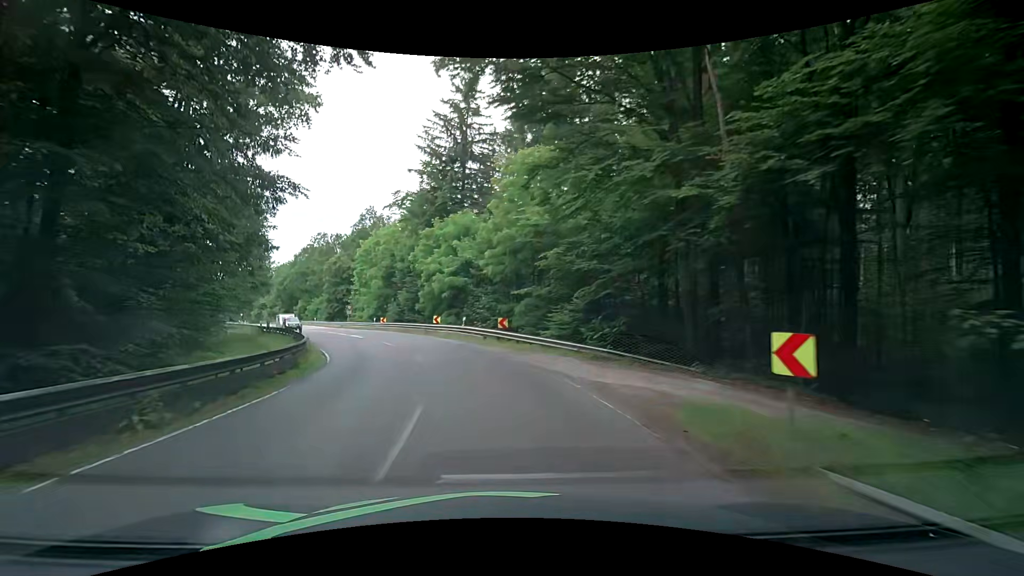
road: secondary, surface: asphalt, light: Day
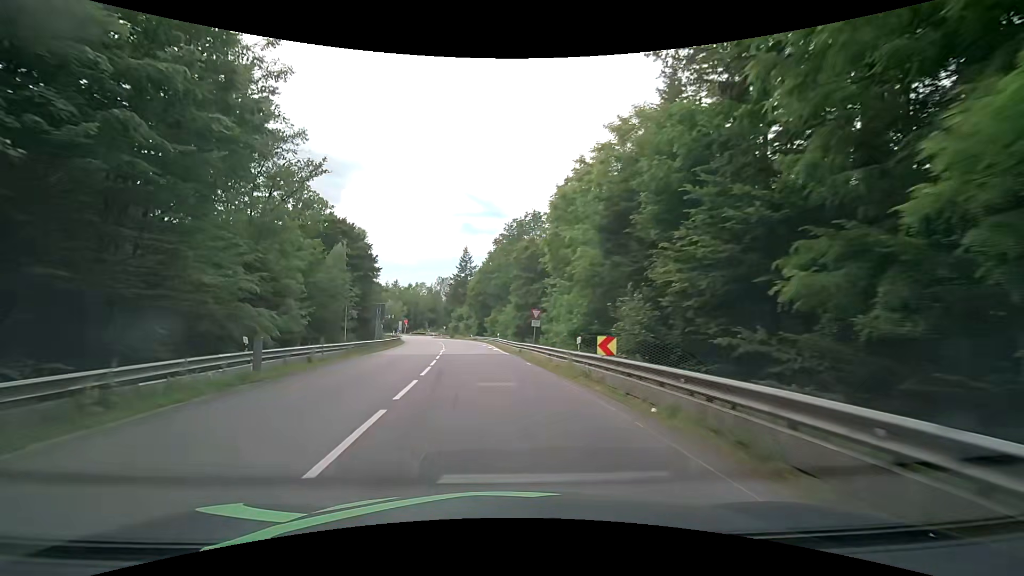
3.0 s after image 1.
(-8.6, +37.8) m; -25°
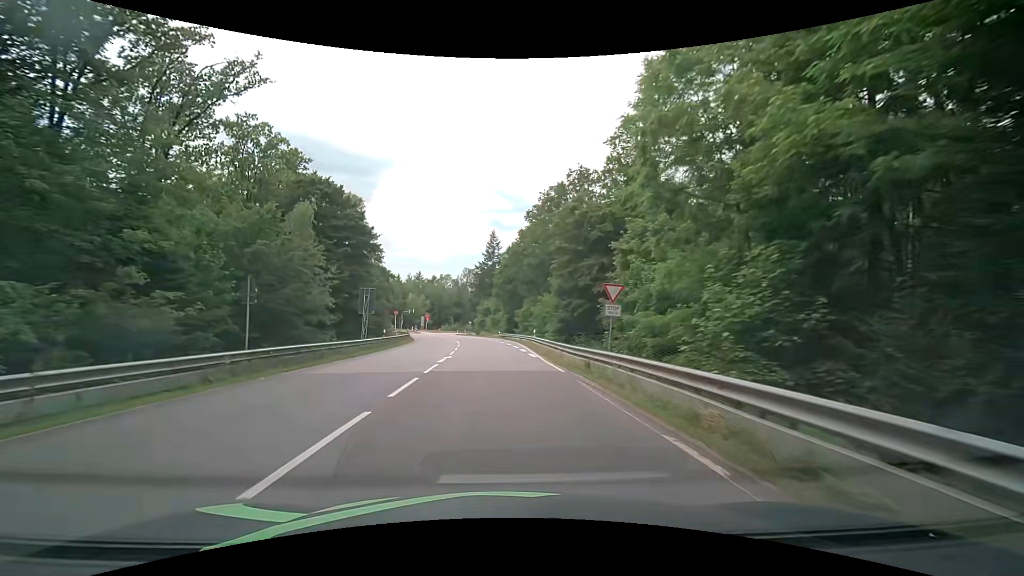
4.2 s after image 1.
(-0.7, +17.1) m; -5°
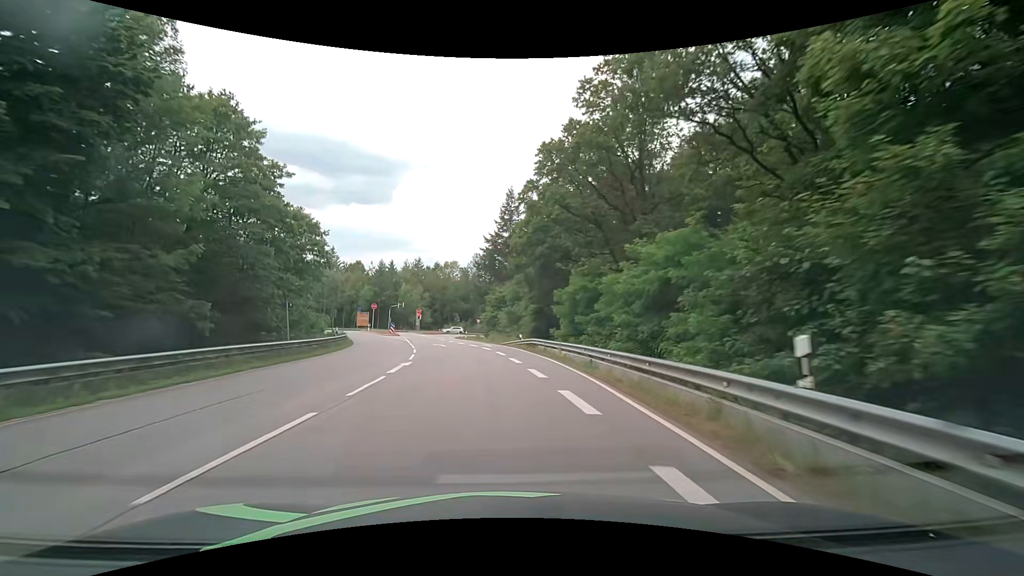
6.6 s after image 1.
(+0.3, +35.8) m; 0°
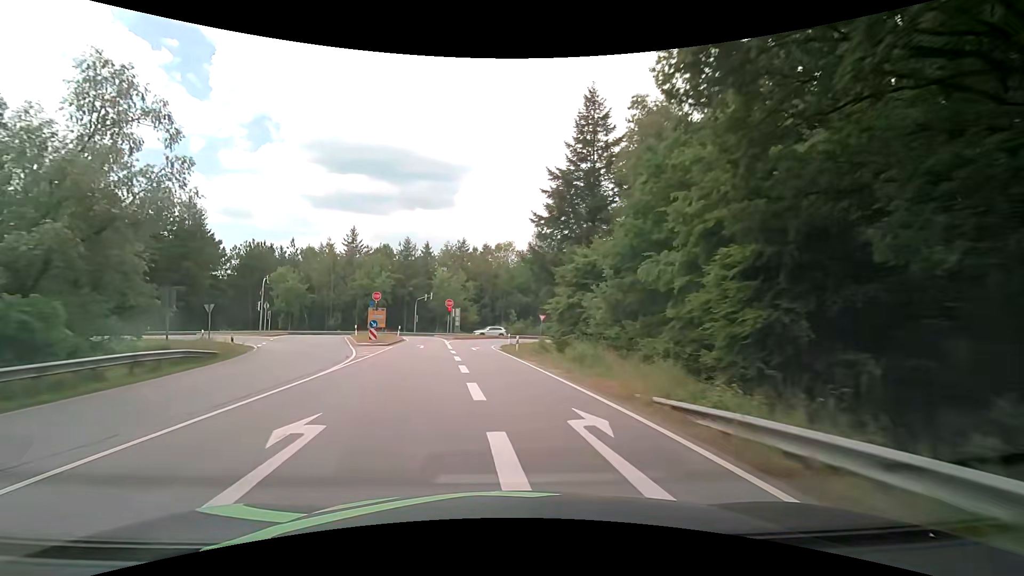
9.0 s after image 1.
(-1.9, +33.8) m; -7°
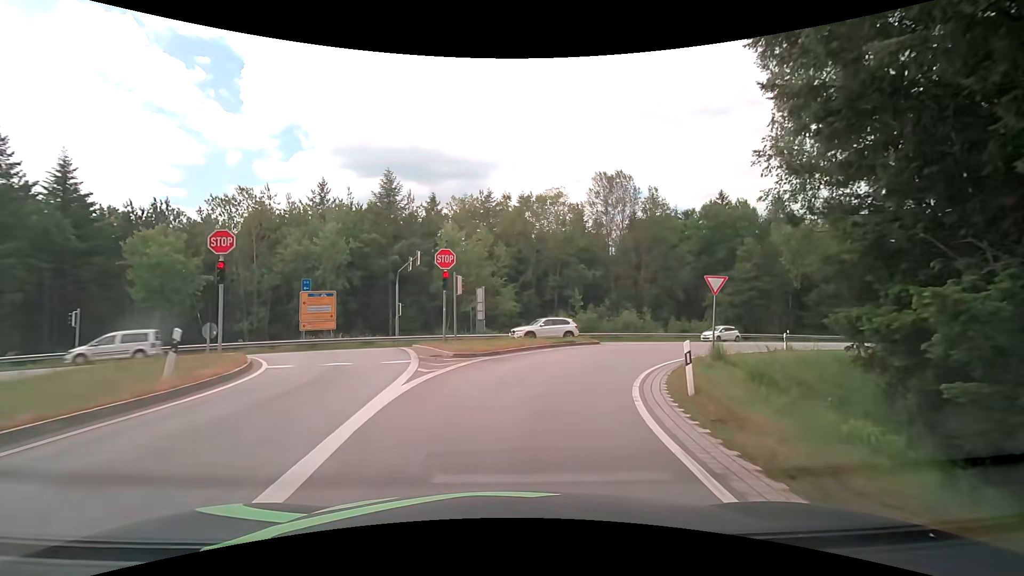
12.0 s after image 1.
(-2.7, +36.4) m; -5°
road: secondary_link
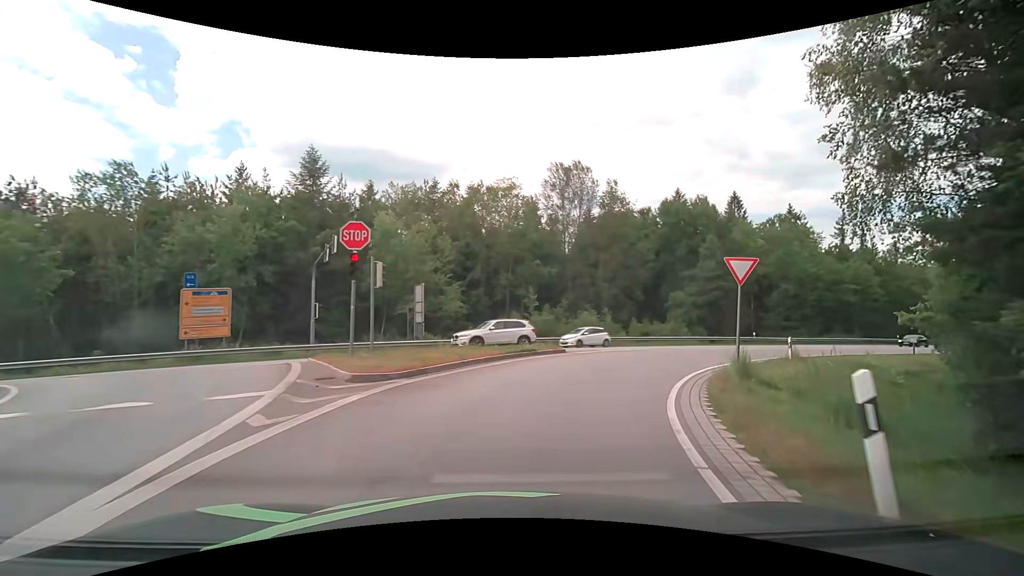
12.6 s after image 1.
(+0.3, +6.2) m; +6°
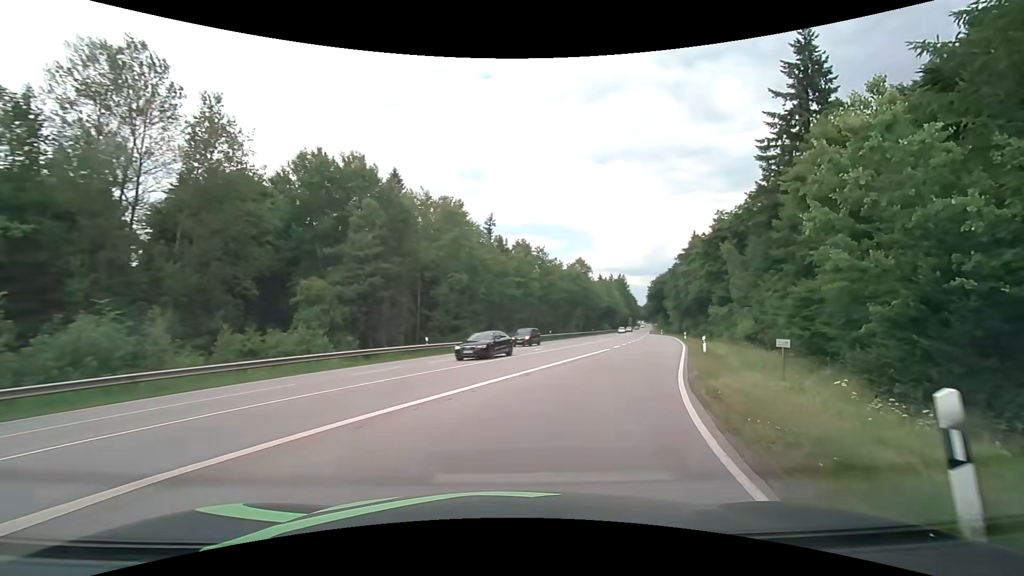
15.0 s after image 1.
(+6.9, +21.5) m; +39°
(+1, +10) (+4, +19) (+8, +29) (+11, +38) (+14, +48) (+17, +57) (+19, +67) (+22, +77) (+24, +86) (+27, +96) m
